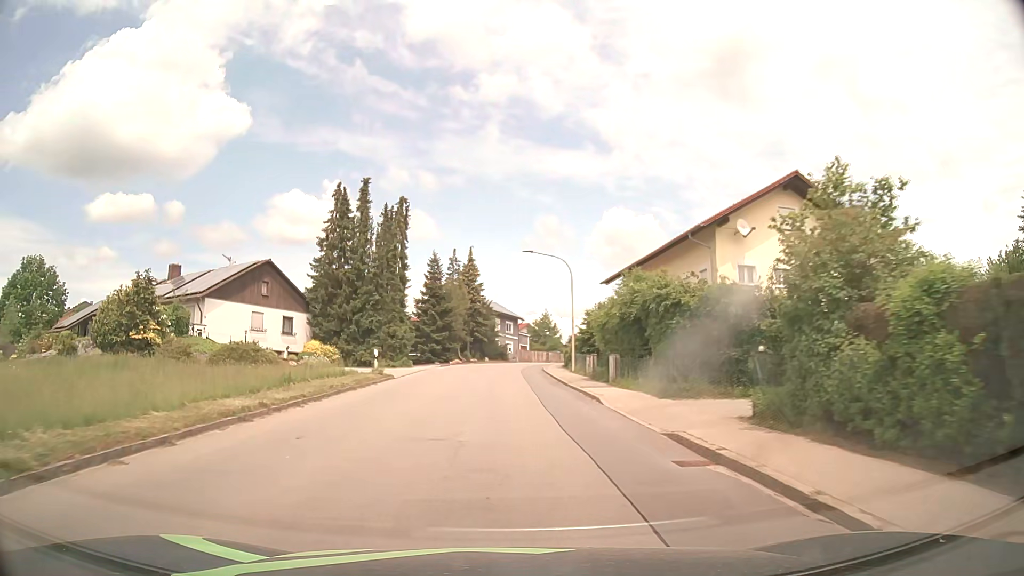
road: tertiary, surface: asphalt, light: Day
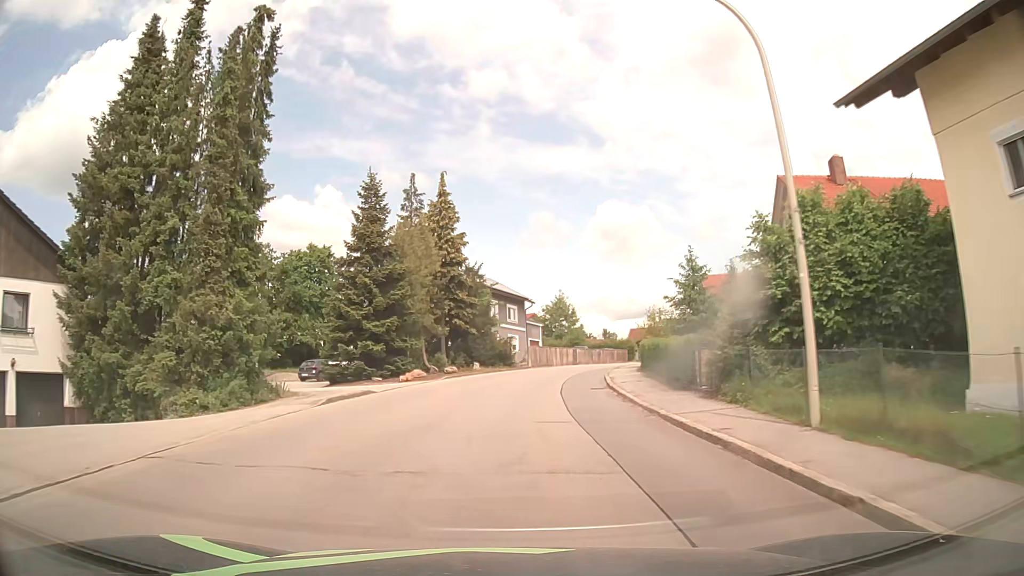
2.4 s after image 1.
(-0.5, +31.2) m; -1°
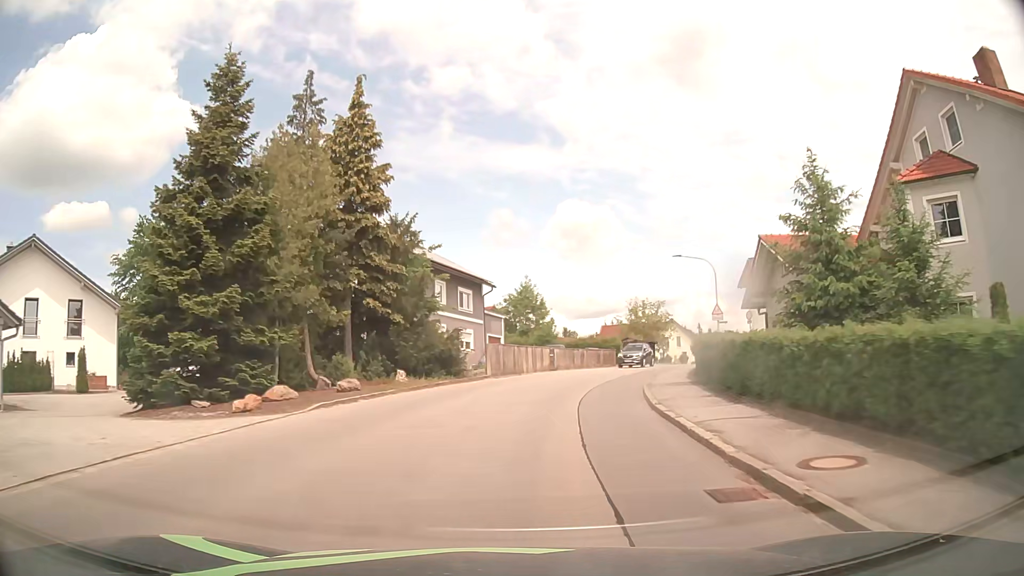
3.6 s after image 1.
(+0.4, +15.6) m; +3°
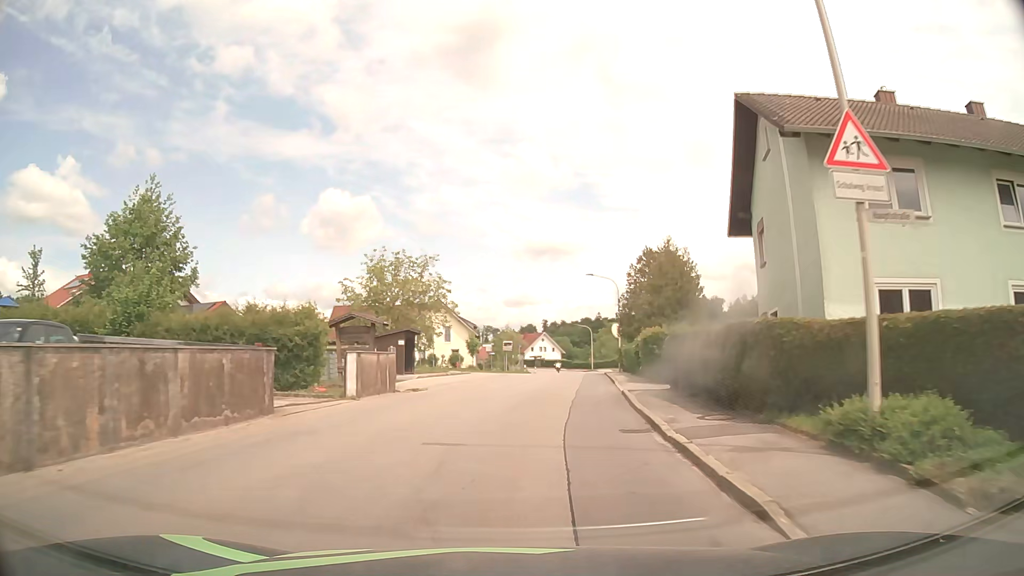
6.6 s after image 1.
(+7.7, +37.9) m; +21°
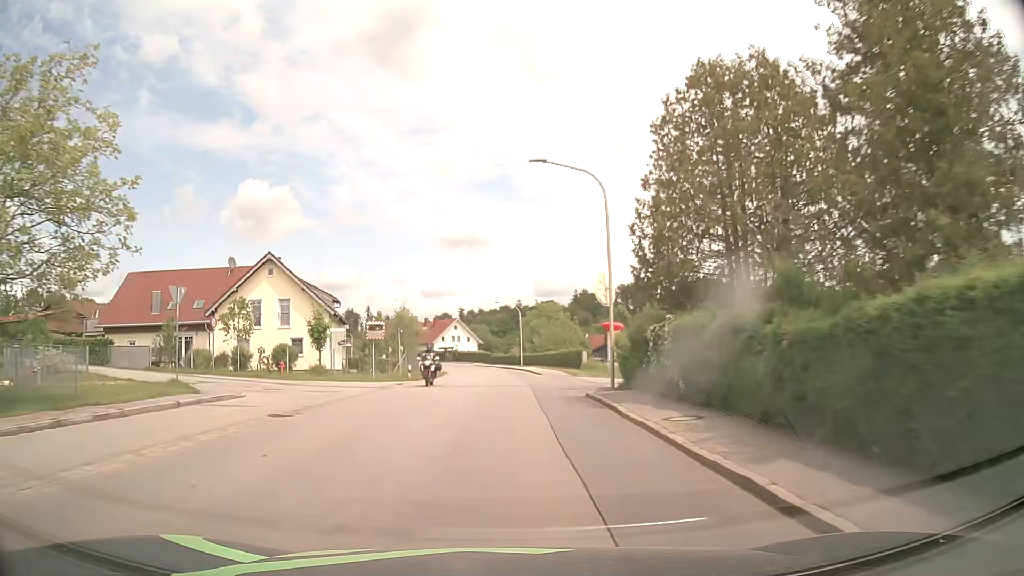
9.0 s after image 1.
(+2.6, +31.5) m; +7°
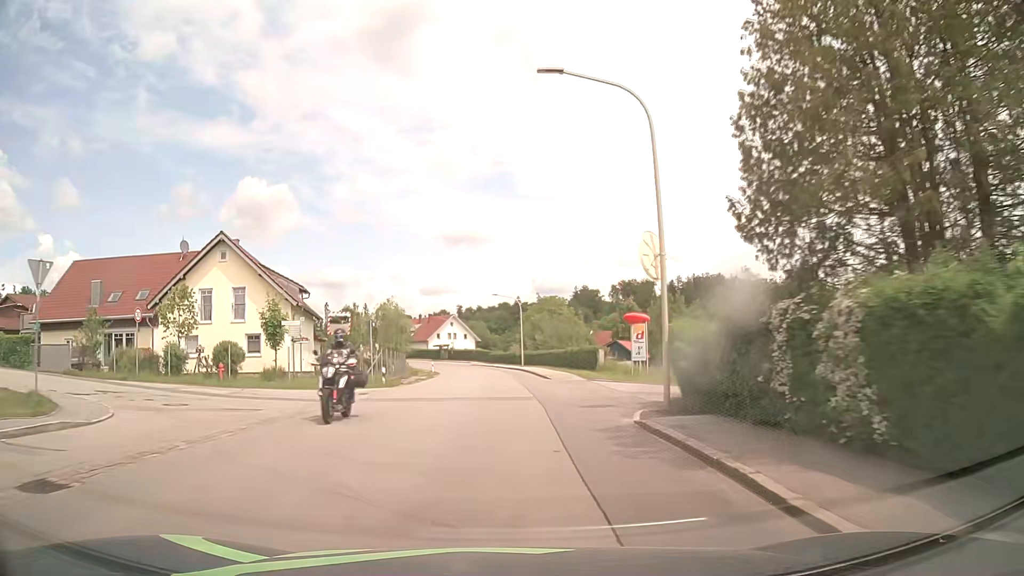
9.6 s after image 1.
(0.0, +7.9) m; 0°
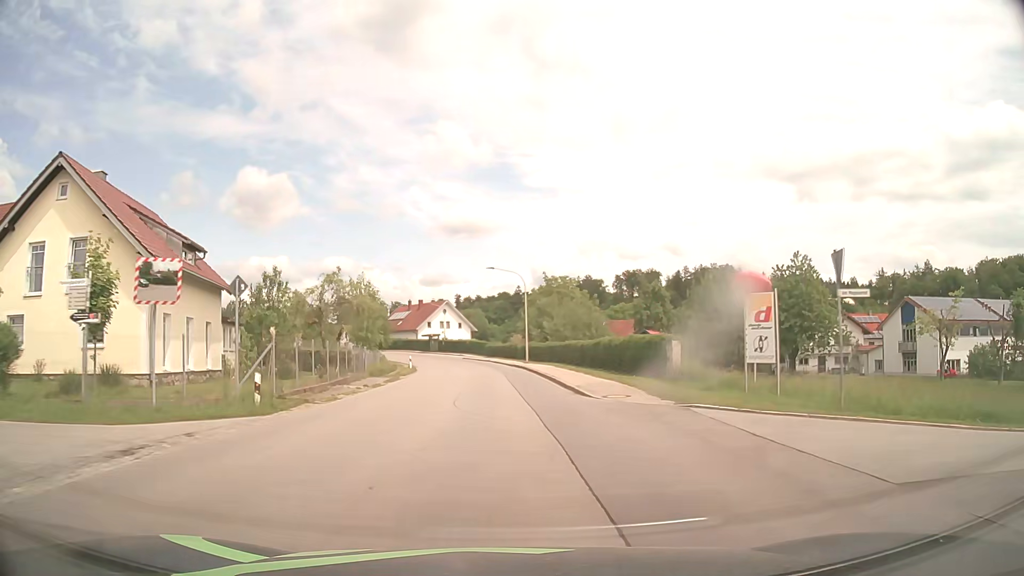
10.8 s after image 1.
(0.0, +15.9) m; 0°
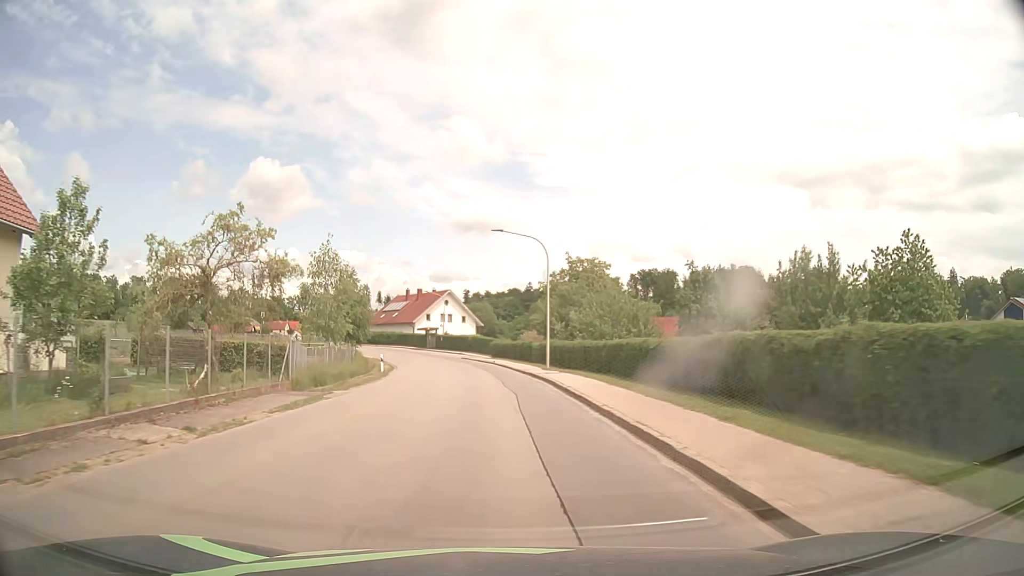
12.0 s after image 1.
(-0.1, +15.9) m; -1°
(0, +10) (0, +20) (-1, +30) (-2, +40) (-3, +50) (-6, +60) (-8, +69) (-12, +79) (-16, +88) (-20, +97) m
